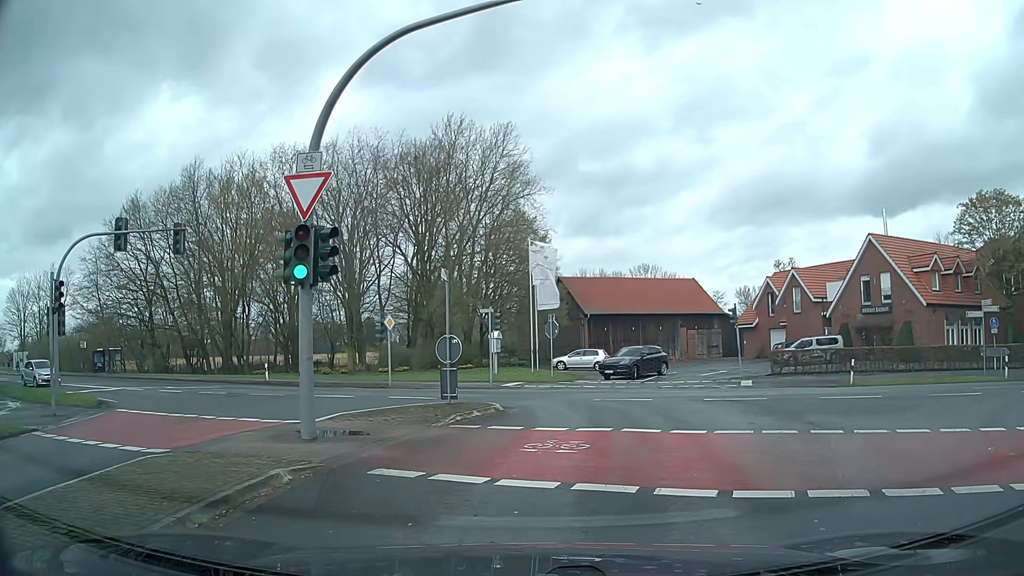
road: secondary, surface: asphalt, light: Day
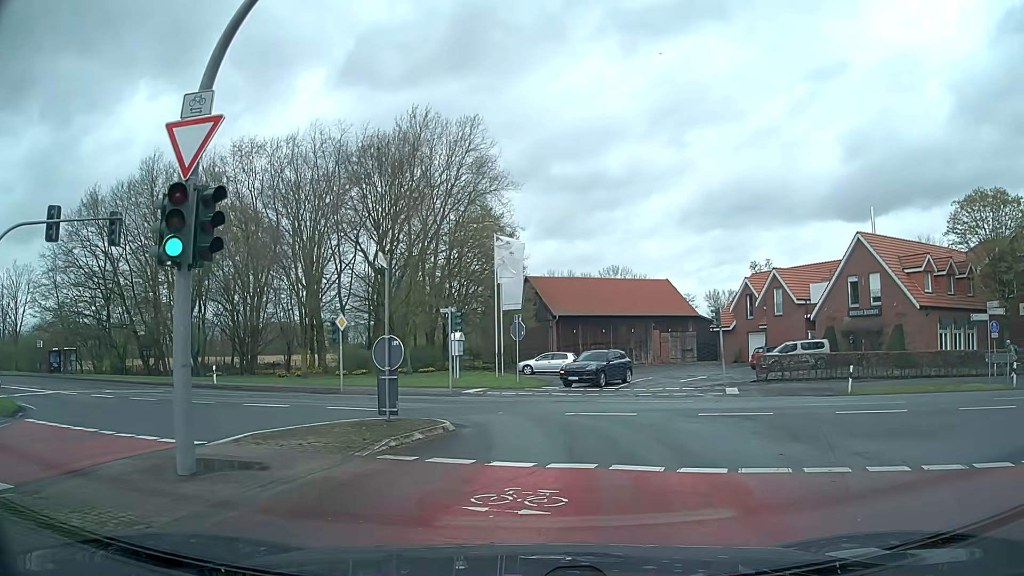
(+0.1, +3.0) m; +3°
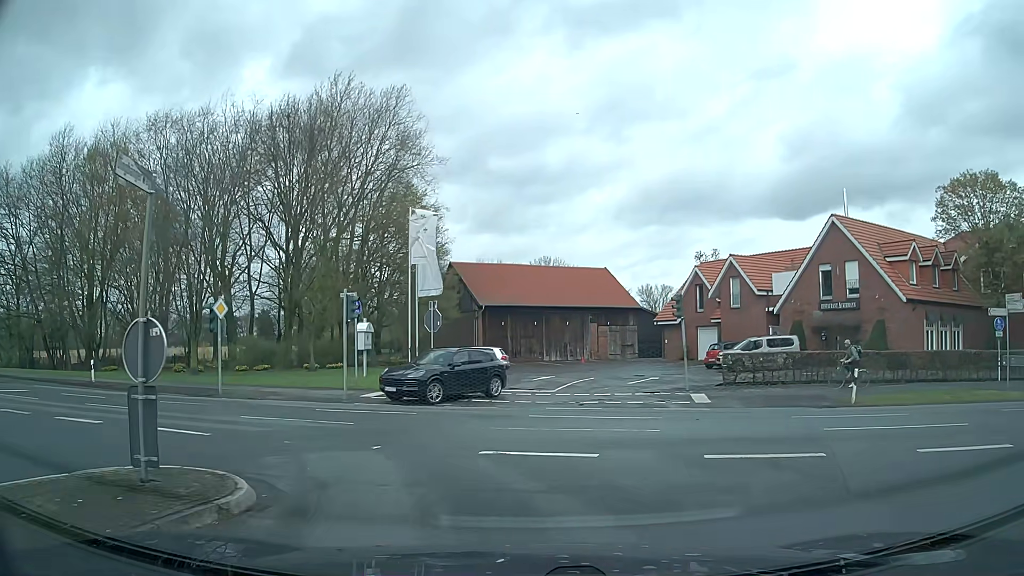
(+0.4, +6.0) m; +7°
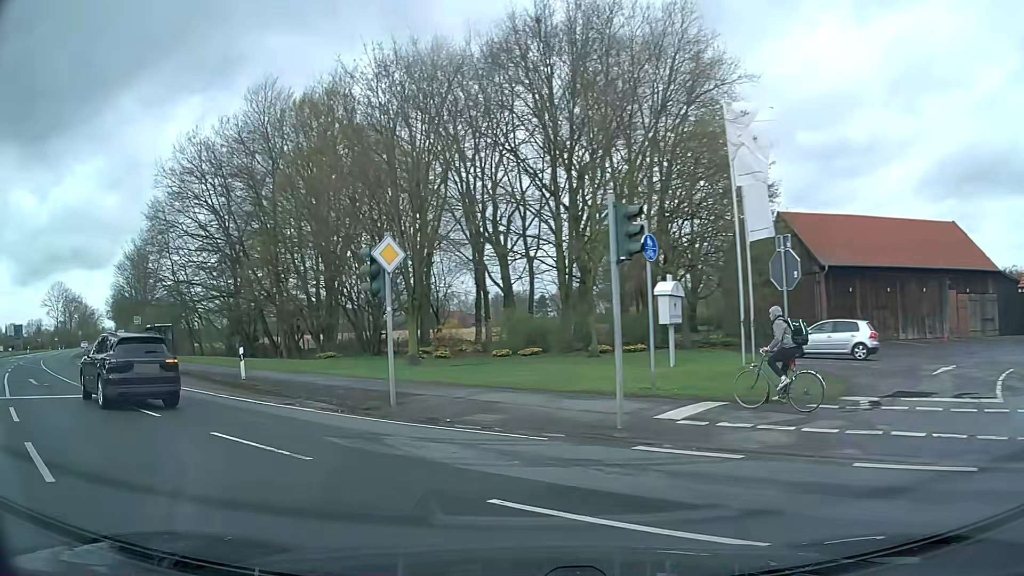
(-1.9, +12.5) m; -27°
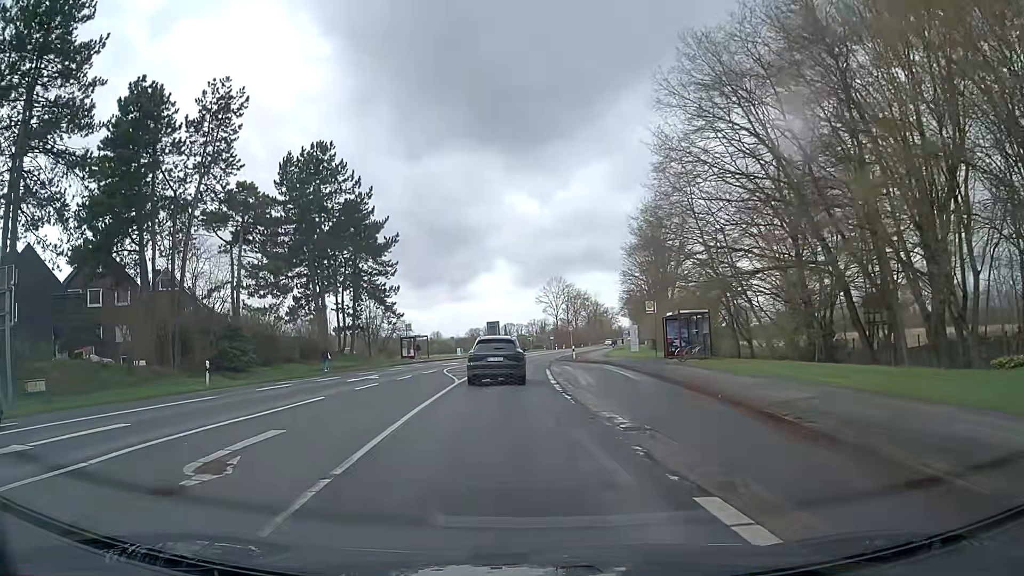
(-9.4, +17.8) m; -44°
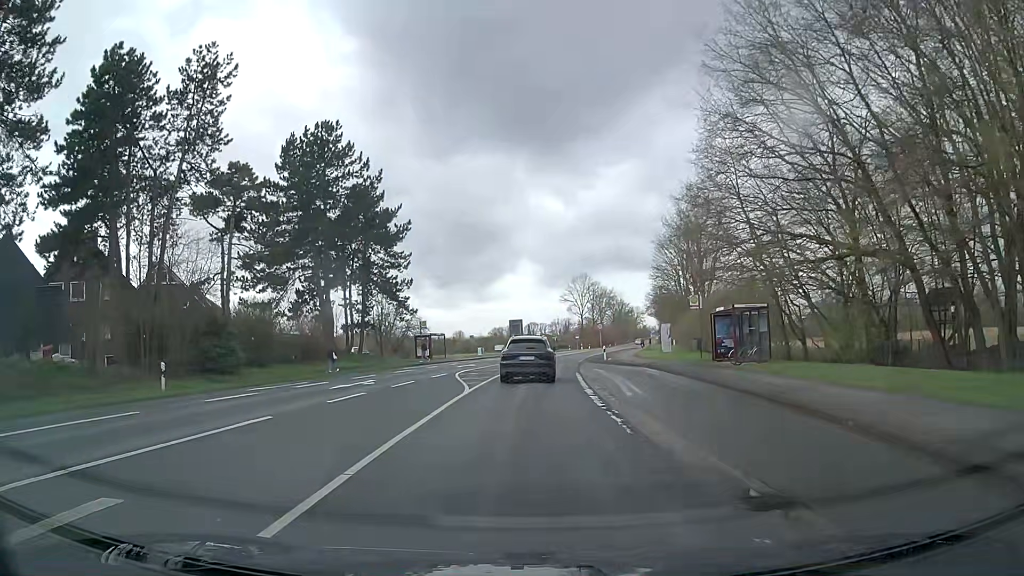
(-0.2, +5.5) m; -3°
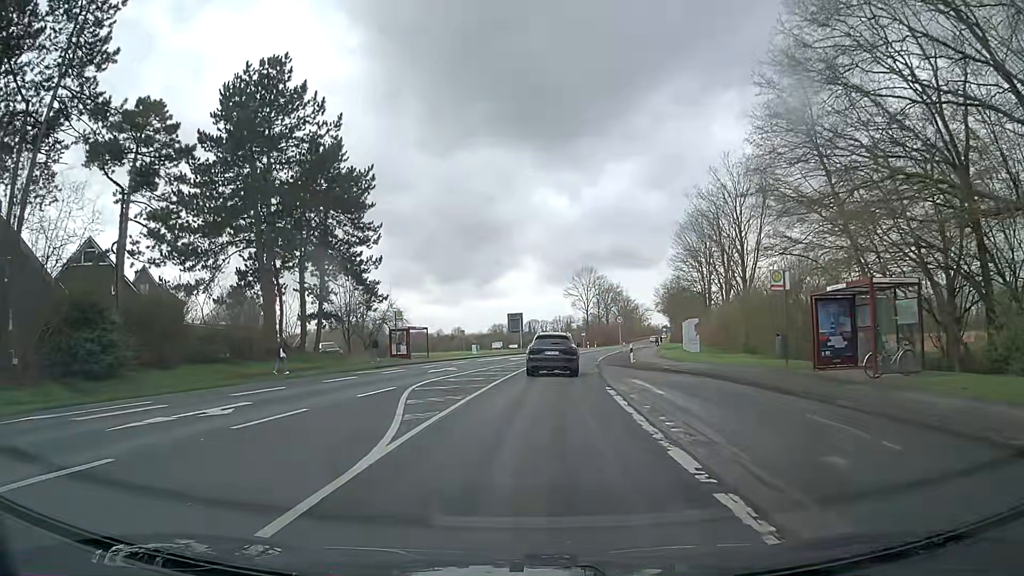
(0.0, +12.4) m; 0°
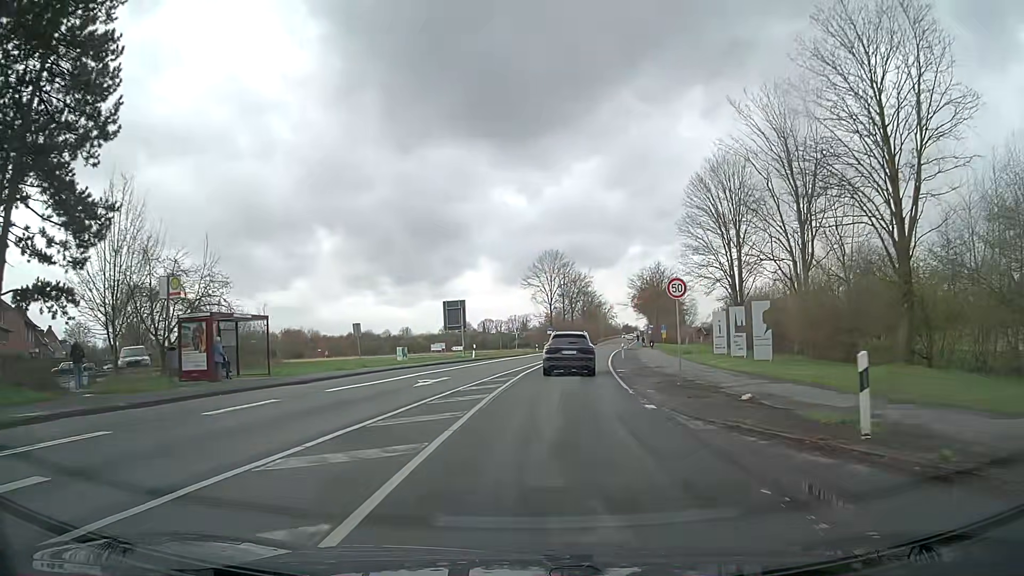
(+0.6, +28.1) m; +4°
(0, +10) (+1, +20) (+1, +30) (+2, +40) (+4, +50) (+5, +60) (+7, +70) (+8, +79) (+10, +89) (+11, +99) m
